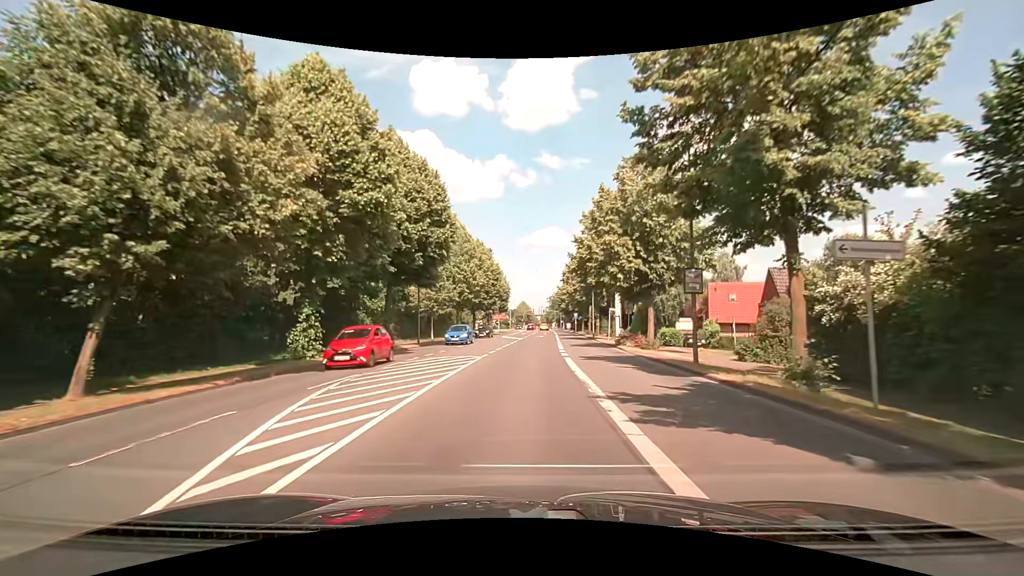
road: secondary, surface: asphalt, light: Day
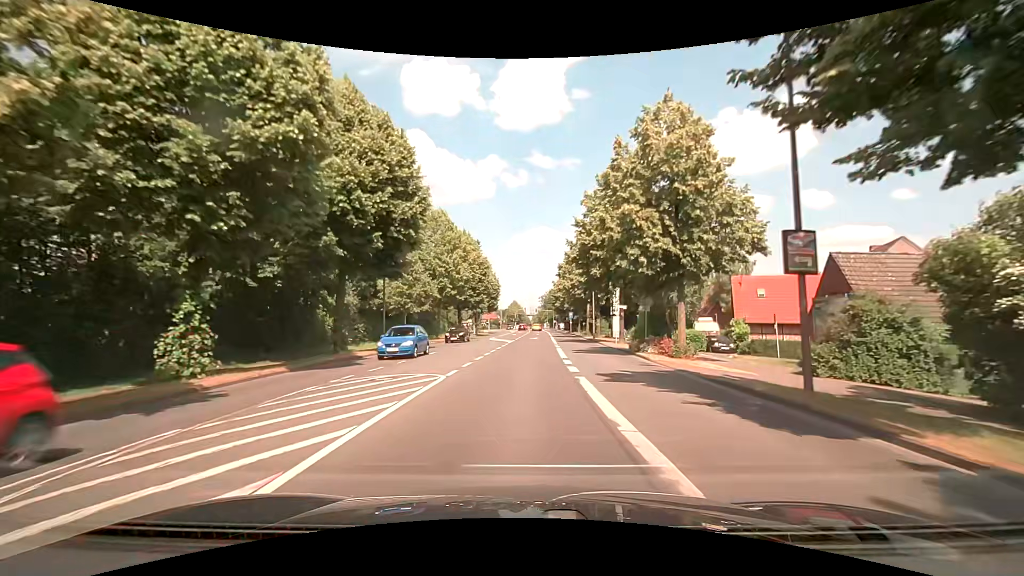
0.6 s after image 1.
(0.0, +7.4) m; 0°
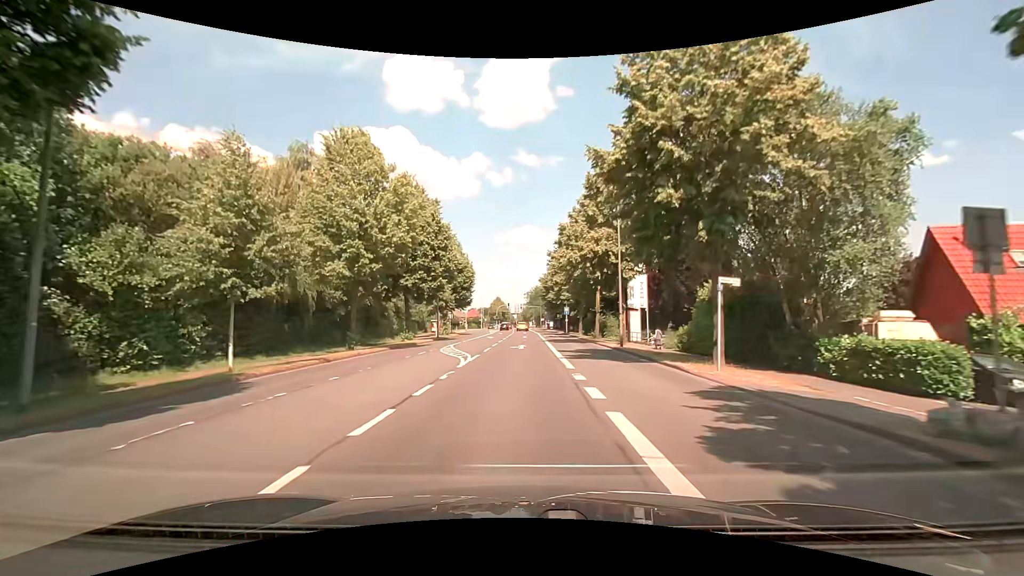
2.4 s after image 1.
(+0.5, +21.5) m; +2°
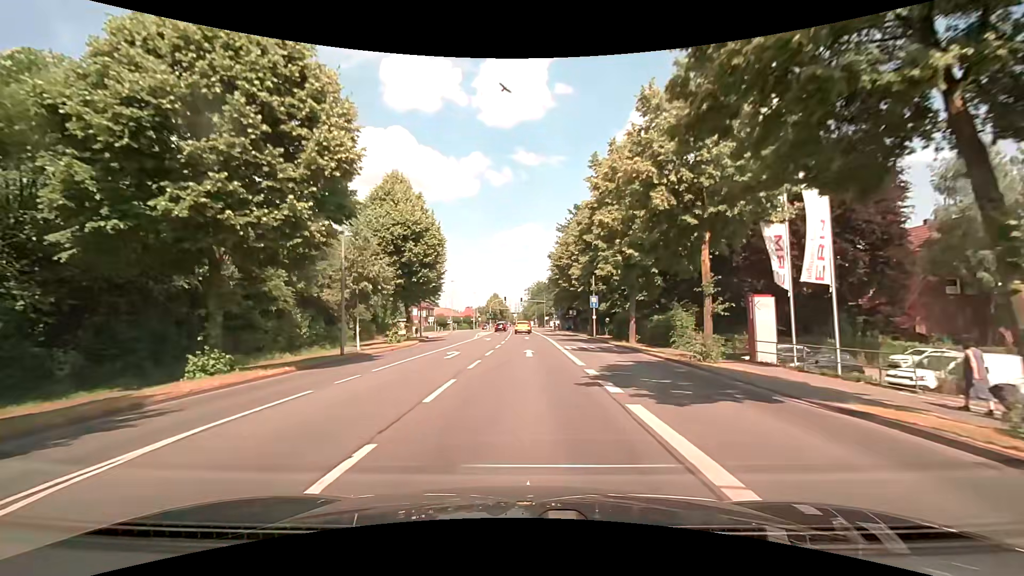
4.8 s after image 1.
(-0.1, +27.3) m; 0°
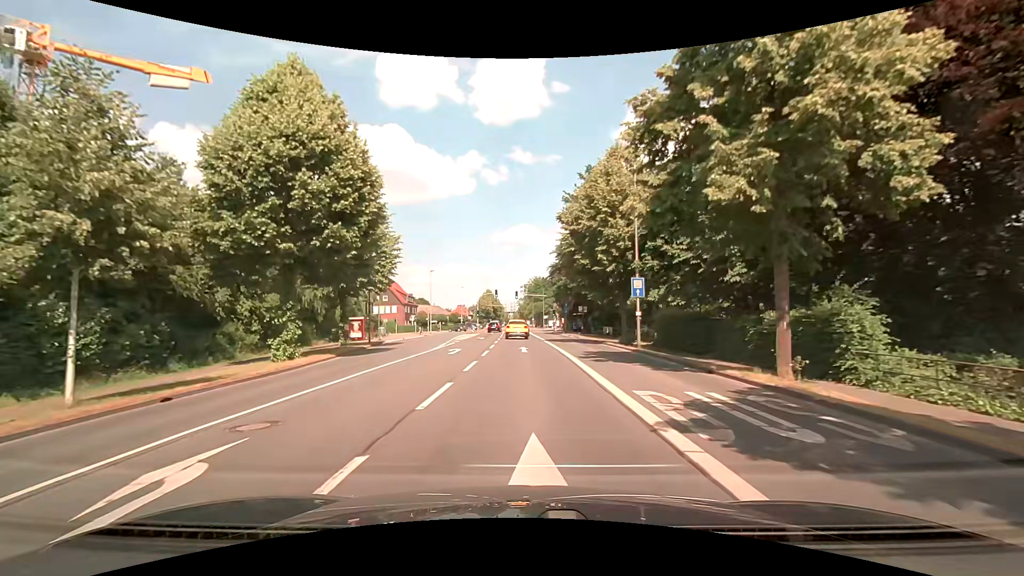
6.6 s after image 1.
(0.0, +18.4) m; 0°
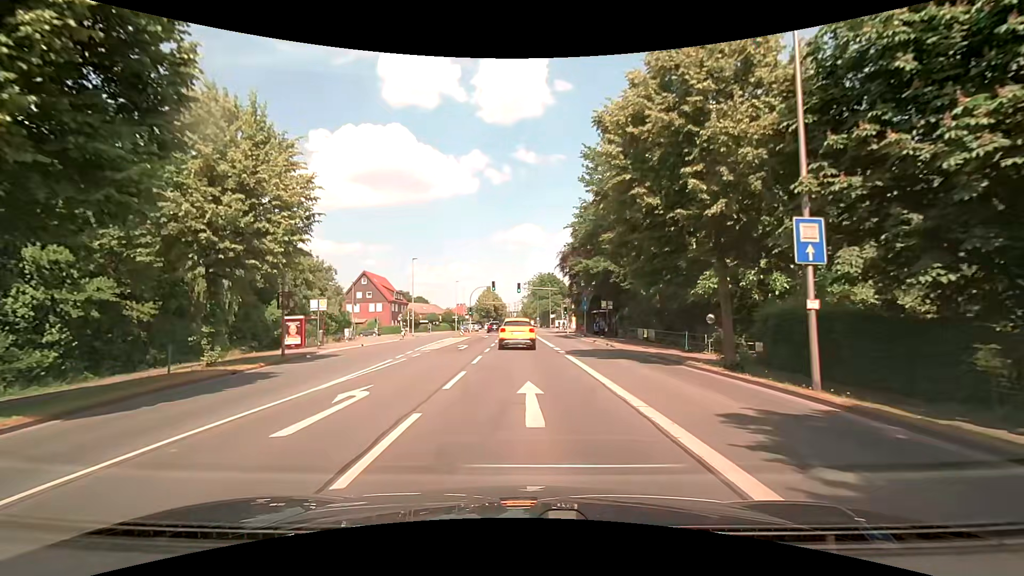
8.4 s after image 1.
(+0.1, +15.4) m; -1°
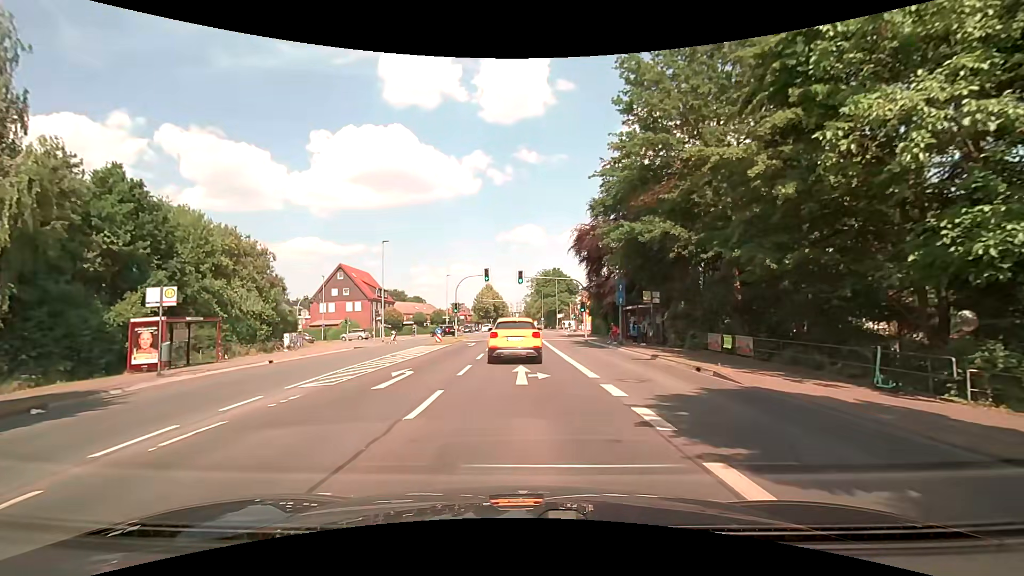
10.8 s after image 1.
(+0.1, +15.1) m; 0°
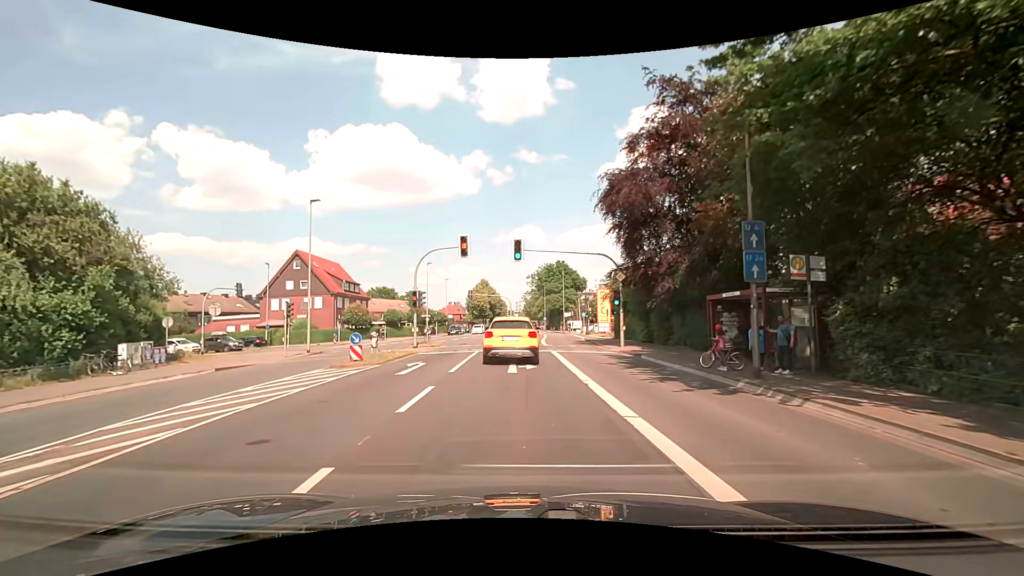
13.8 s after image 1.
(+0.1, +17.5) m; 0°
(0, +10) (0, +20) (0, +30) (0, +40) (+1, +50) (+1, +60) (+1, +70) (+1, +80) (+1, +90) (0, +100) m
